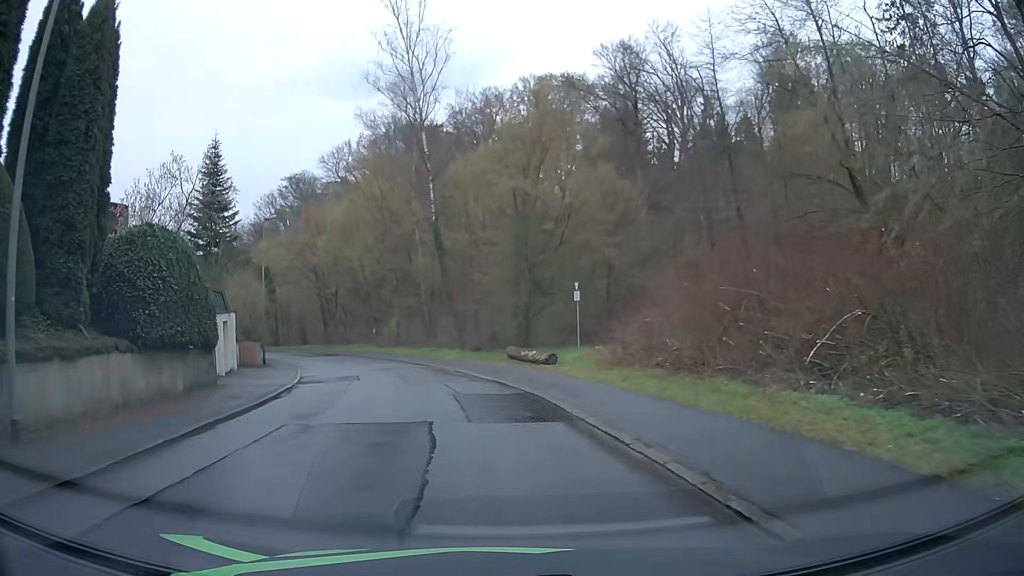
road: residential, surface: asphalt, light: Day
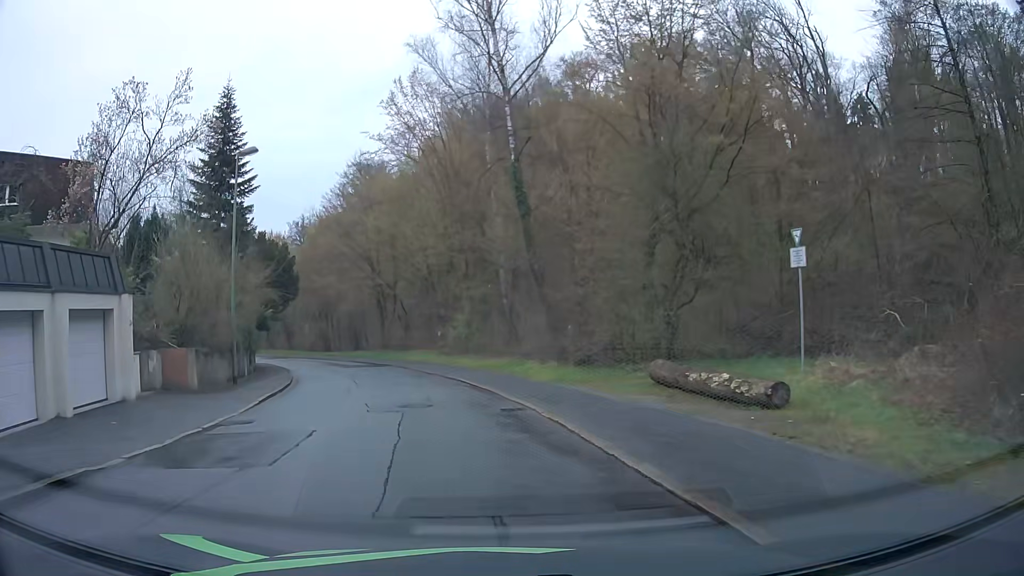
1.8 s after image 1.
(-1.1, +15.0) m; -9°
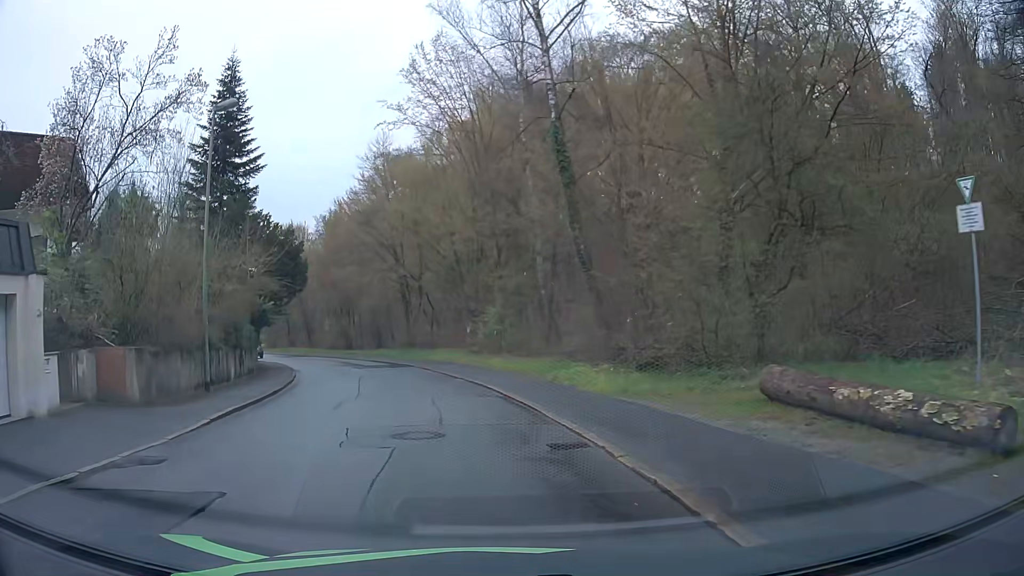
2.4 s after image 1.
(-0.1, +4.9) m; -2°
